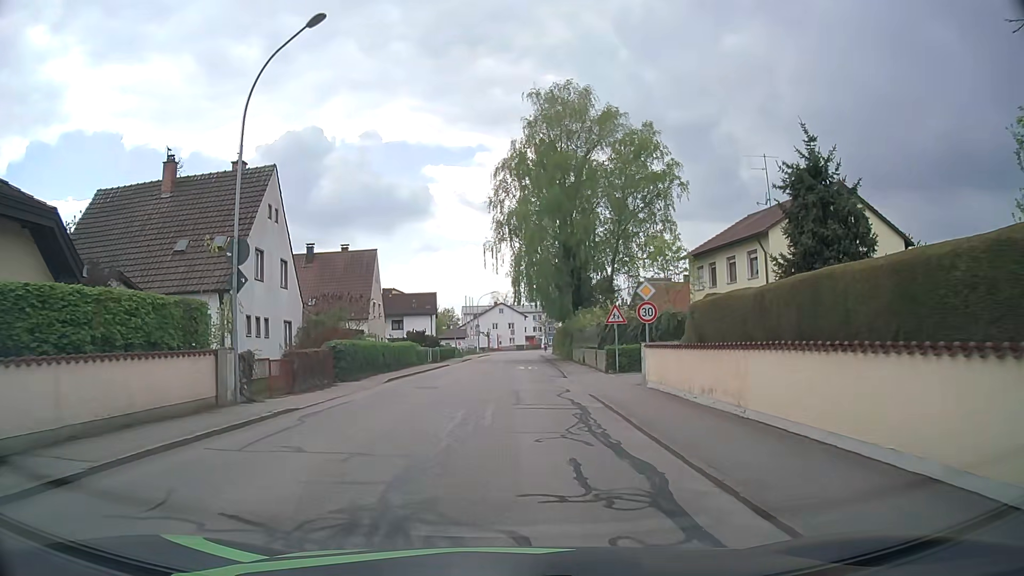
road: residential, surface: asphalt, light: Day
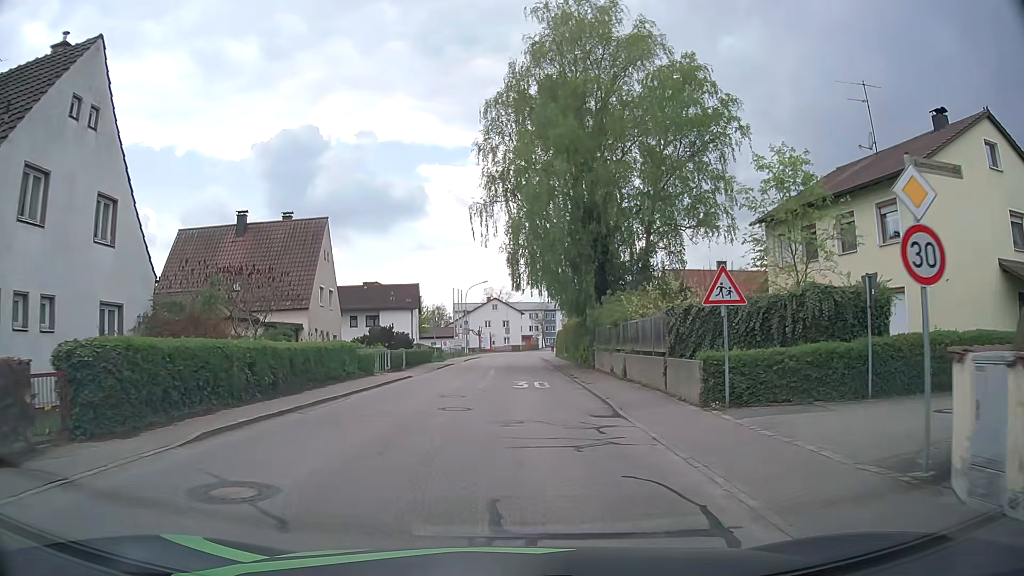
(0.0, +13.6) m; 0°
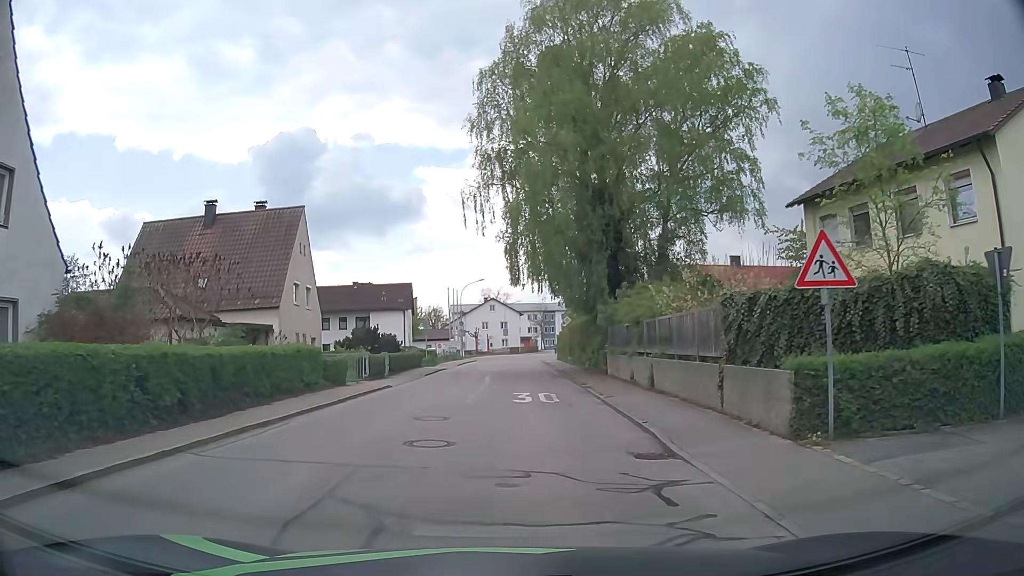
(0.0, +4.3) m; 0°
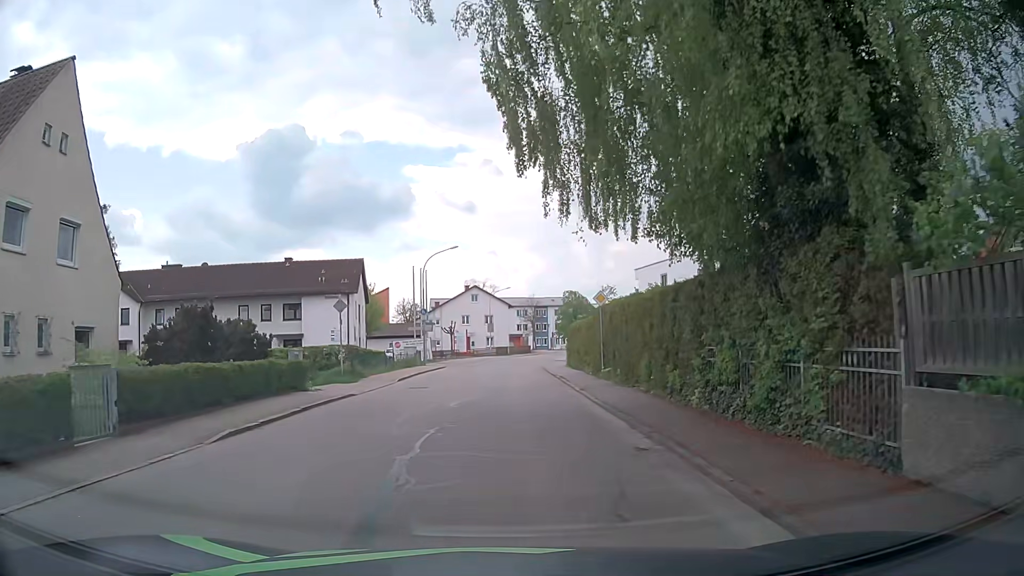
(+0.1, +20.9) m; 0°
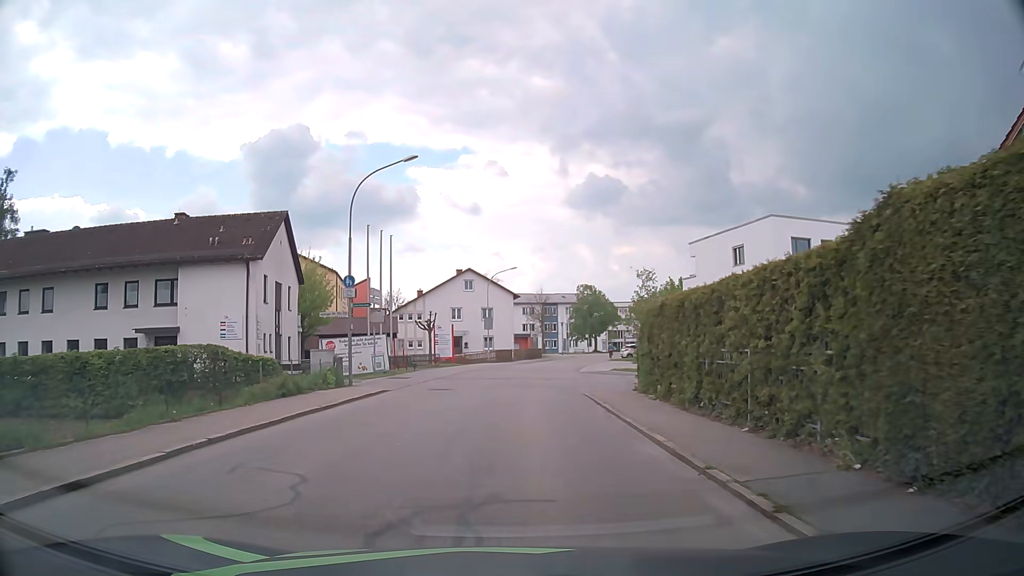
(+0.1, +21.4) m; 0°
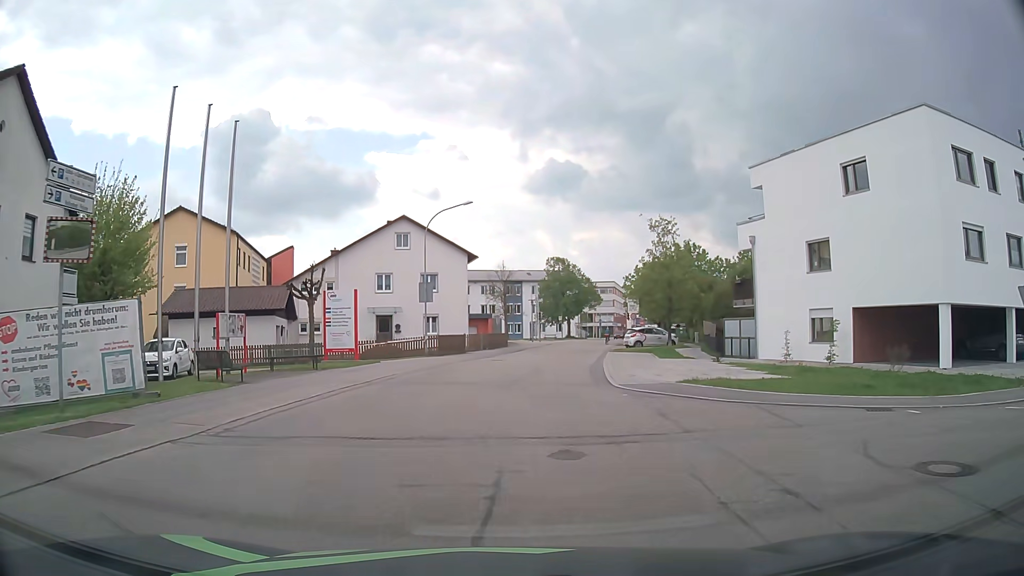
(+0.3, +21.0) m; +3°
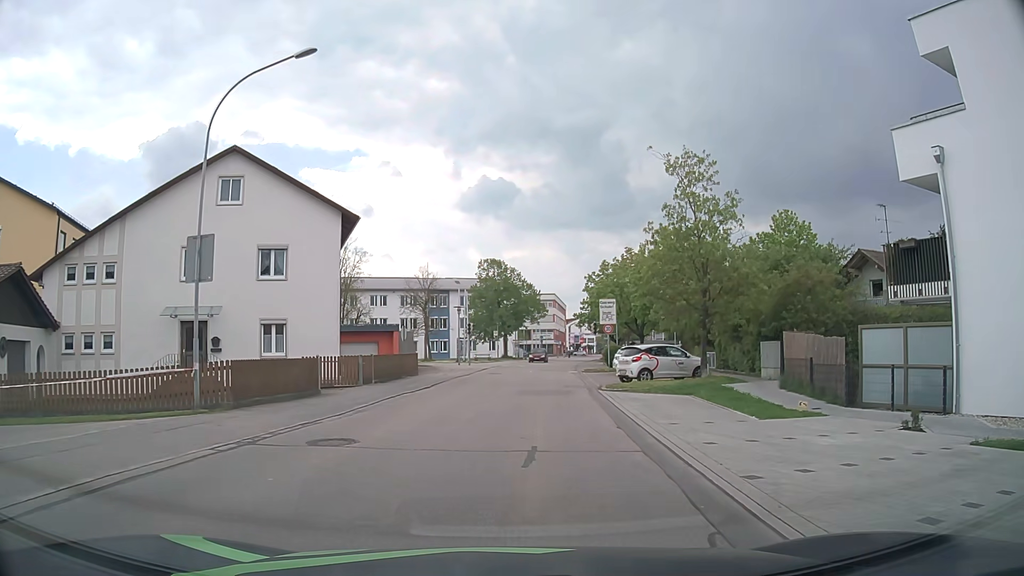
(+0.9, +20.2) m; +5°
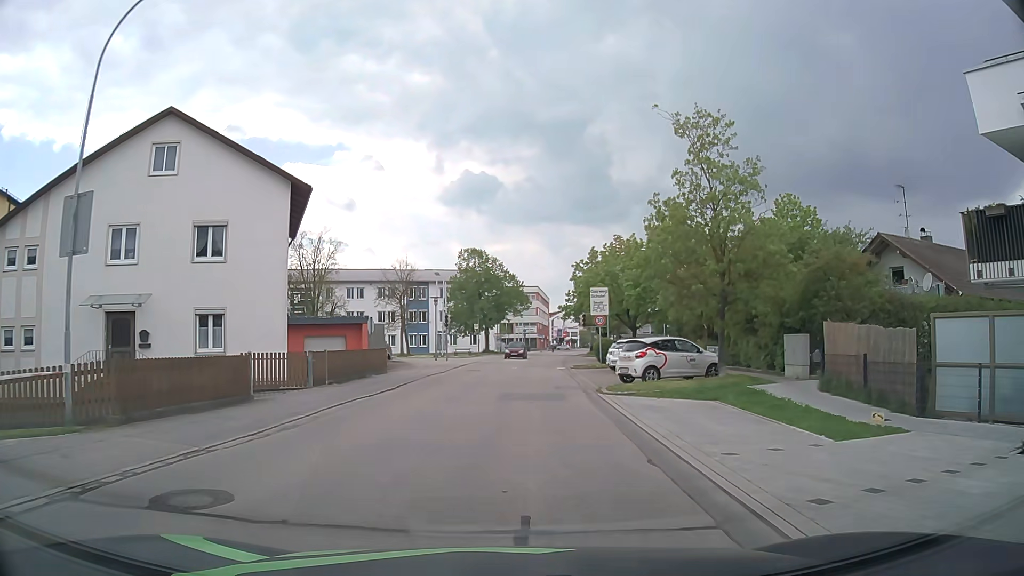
(+0.1, +4.1) m; +2°
(0, +10) (+1, +20) (+1, +30) (+2, +40) (+2, +50) (+3, +60) (+4, +70) (+6, +80) (+7, +90) (+9, +99) m
